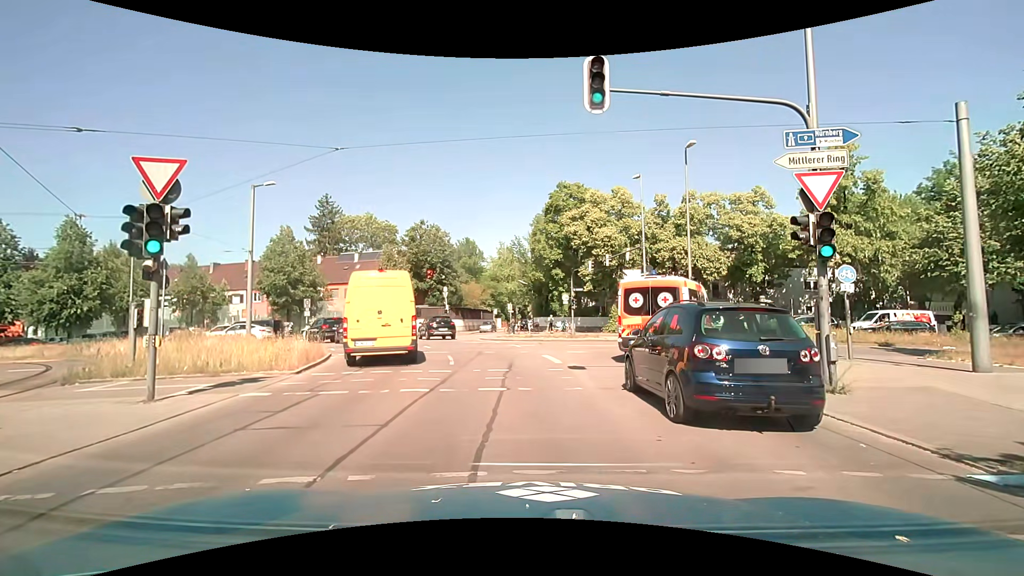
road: secondary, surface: asphalt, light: Day
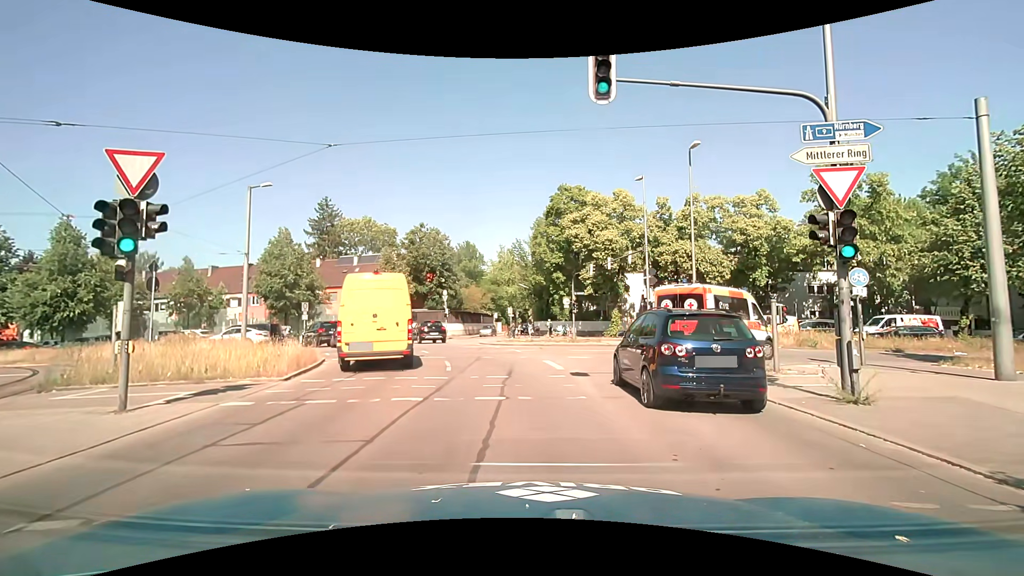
(0.0, +0.6) m; 0°
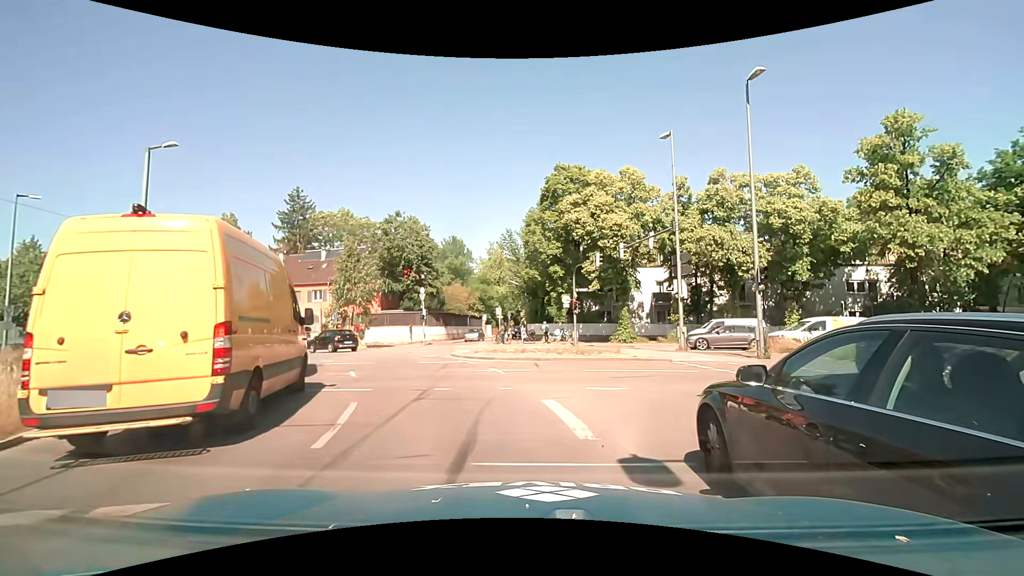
(+0.5, +8.2) m; +3°
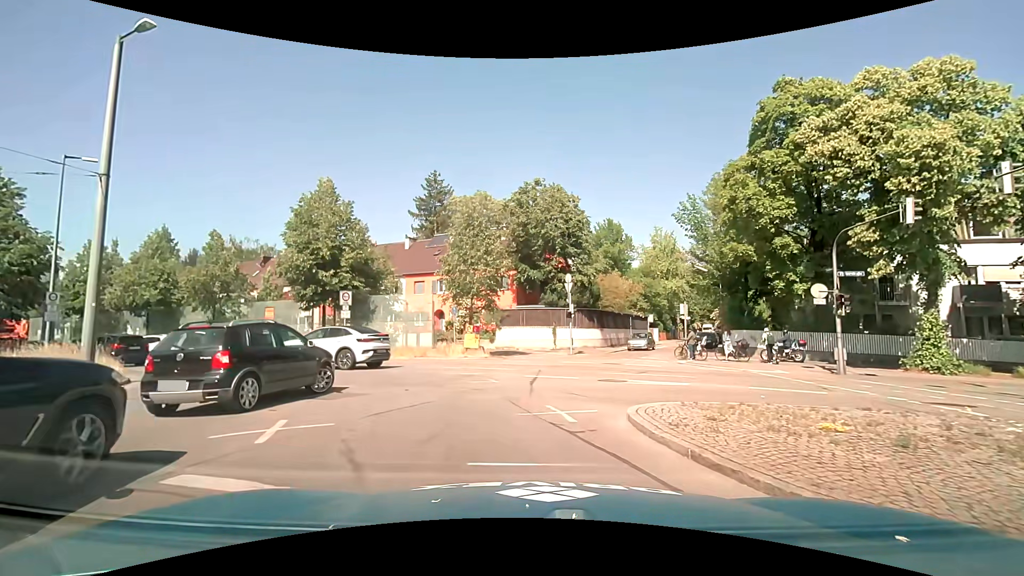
(-1.8, +13.2) m; -17°
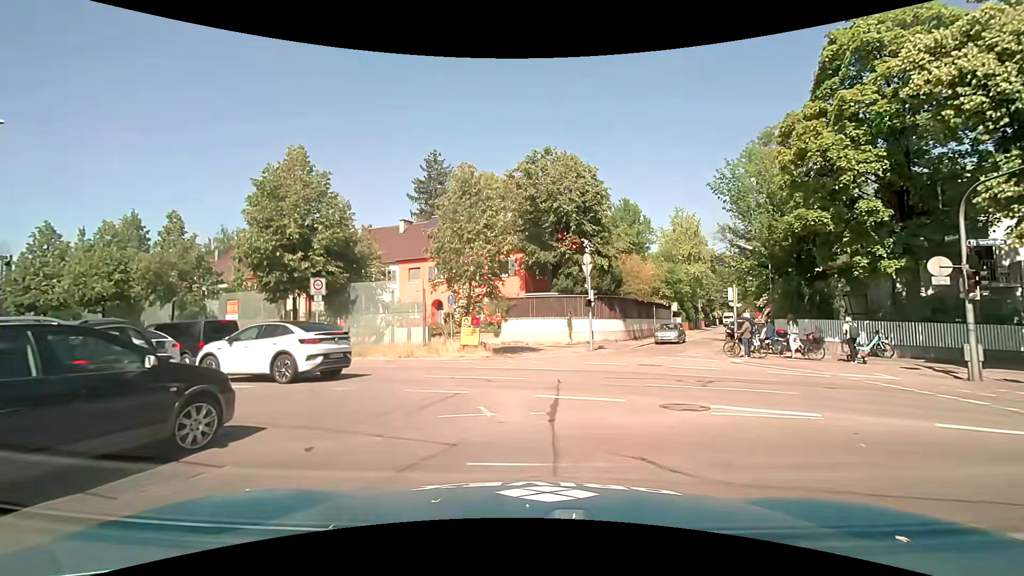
(-0.1, +5.4) m; 0°
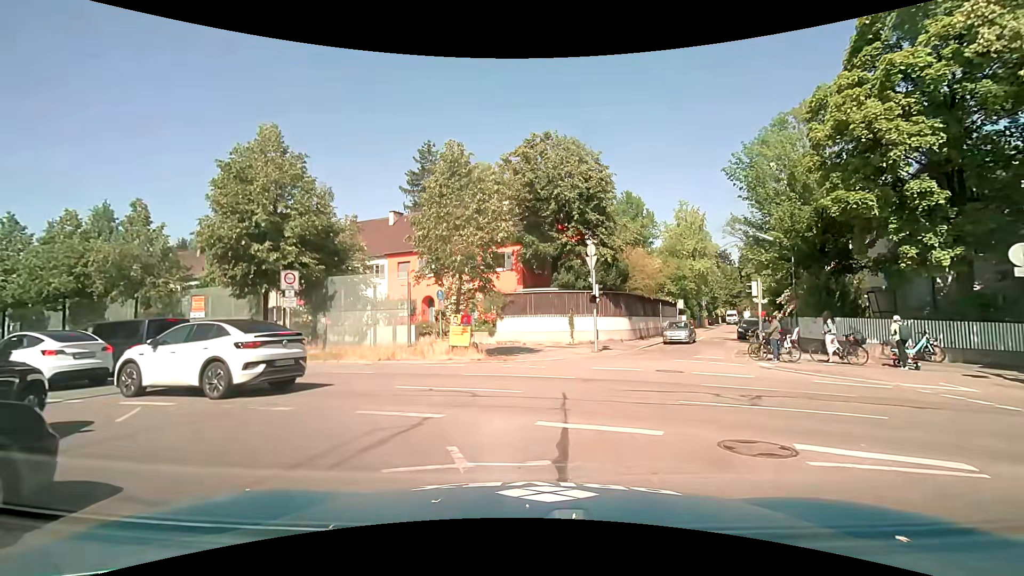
(0.0, +2.6) m; -2°
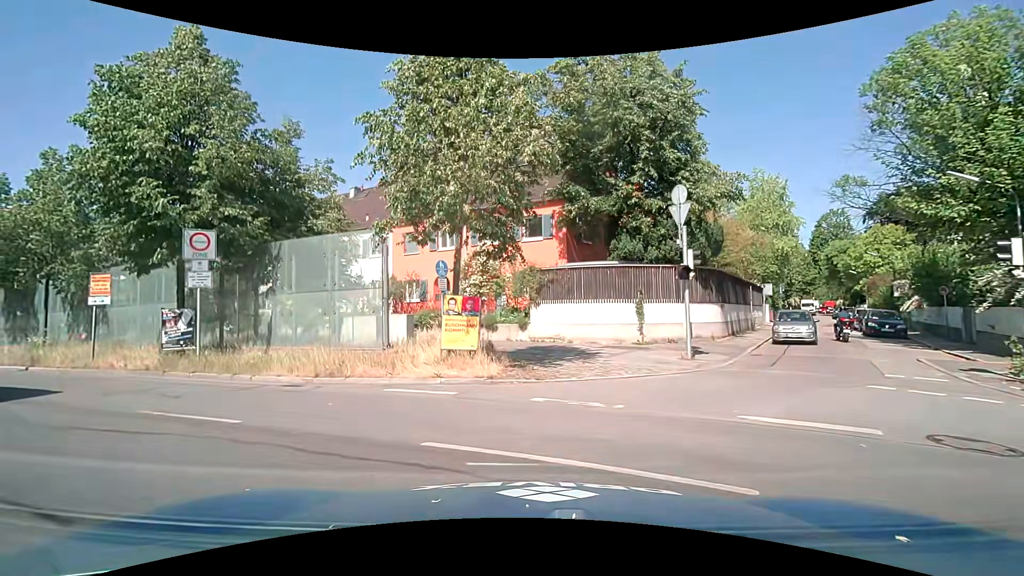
(0.0, +8.6) m; -4°
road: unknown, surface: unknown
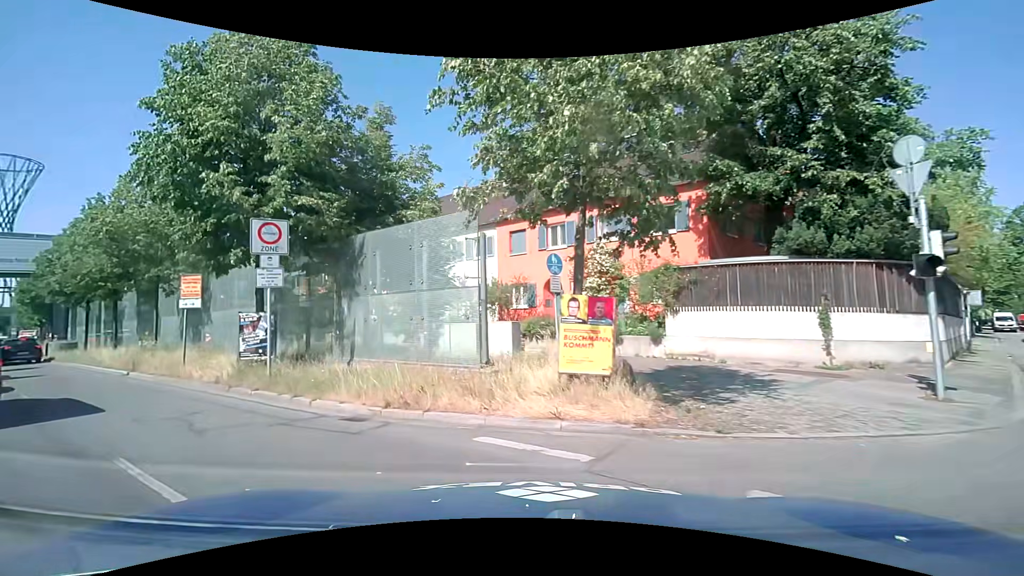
(-0.4, +3.8) m; -13°
